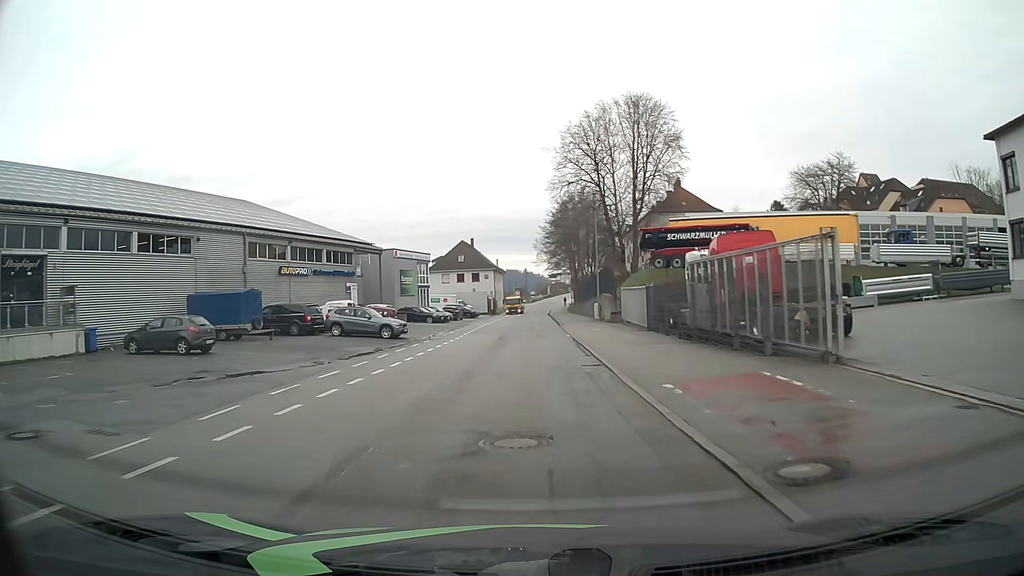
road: residential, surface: asphalt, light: Day
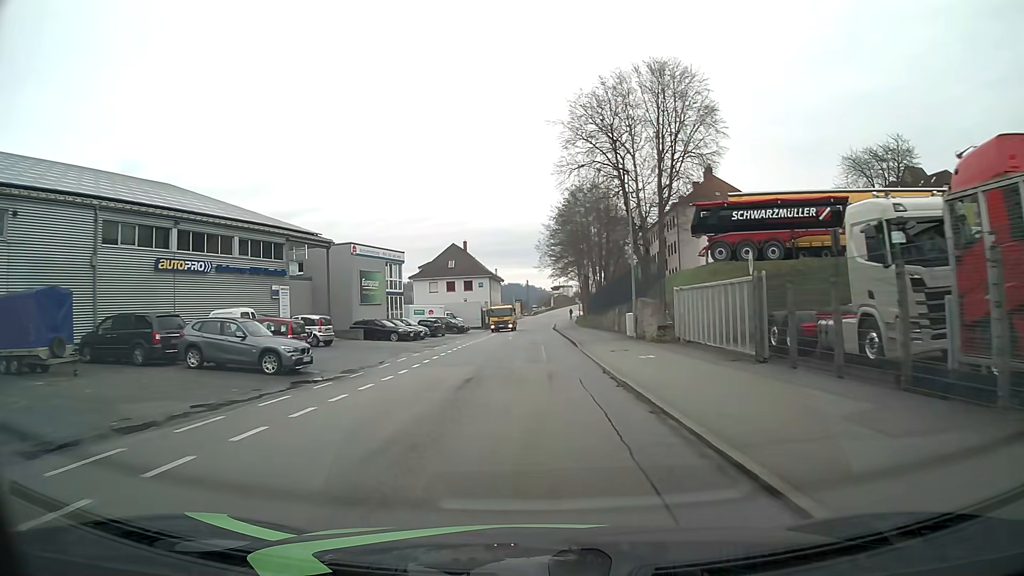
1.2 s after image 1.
(-0.1, +16.0) m; 0°
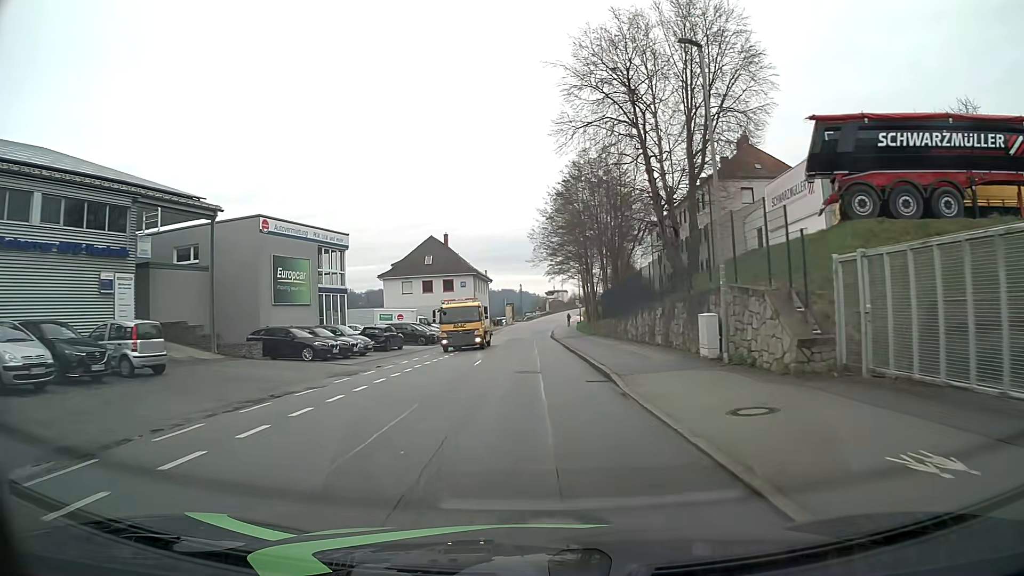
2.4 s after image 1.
(+0.1, +15.9) m; +1°
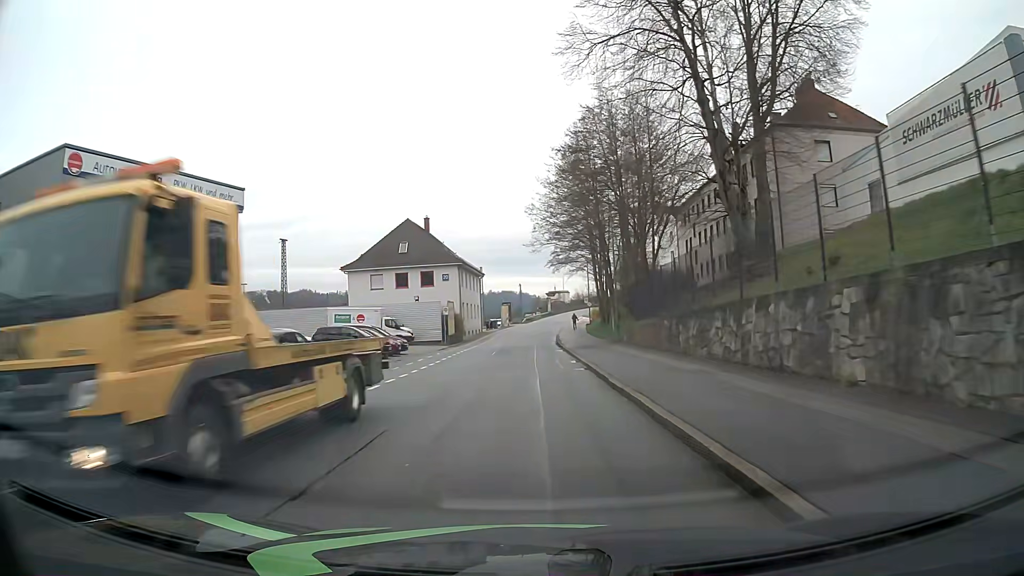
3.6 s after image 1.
(0.0, +16.0) m; 0°
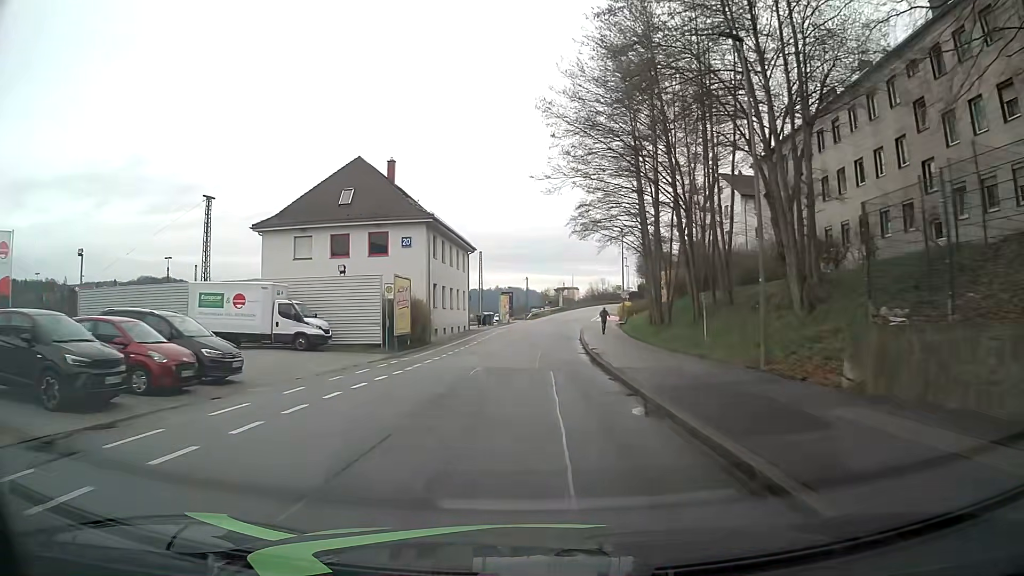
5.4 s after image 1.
(-0.2, +24.1) m; -1°
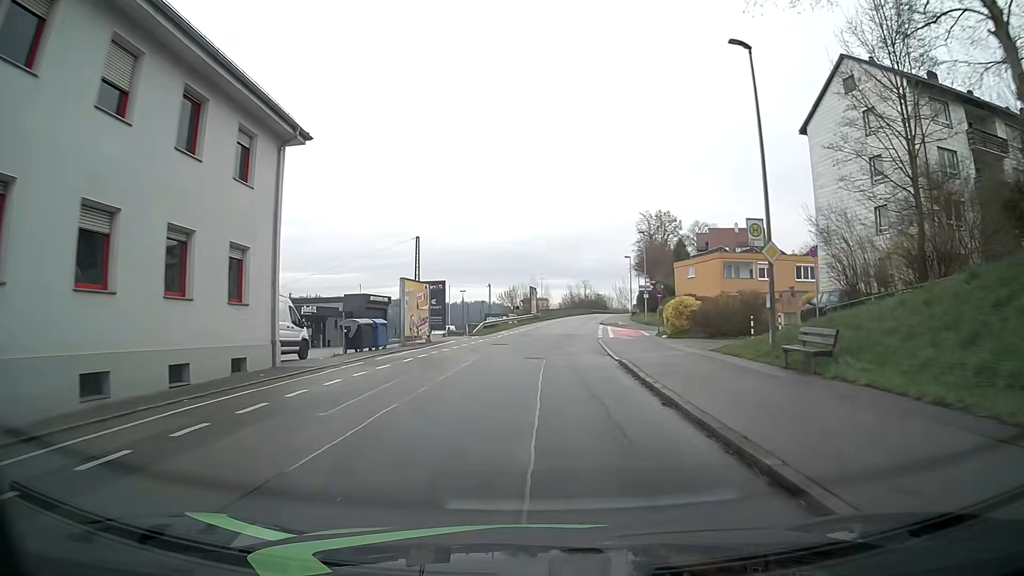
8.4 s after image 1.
(+1.1, +39.7) m; +2°
(0, +10) (+1, +20) (+2, +30) (+2, +40) (+4, +50) (+5, +60) (+6, +70) (+8, +80) (+10, +89) (+12, +99) m
